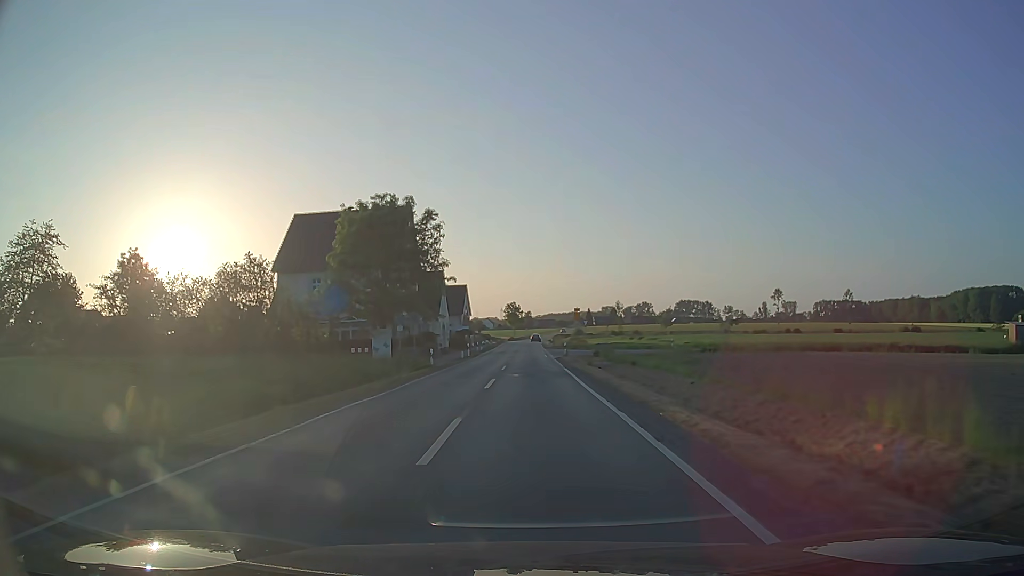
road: secondary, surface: asphalt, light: Day
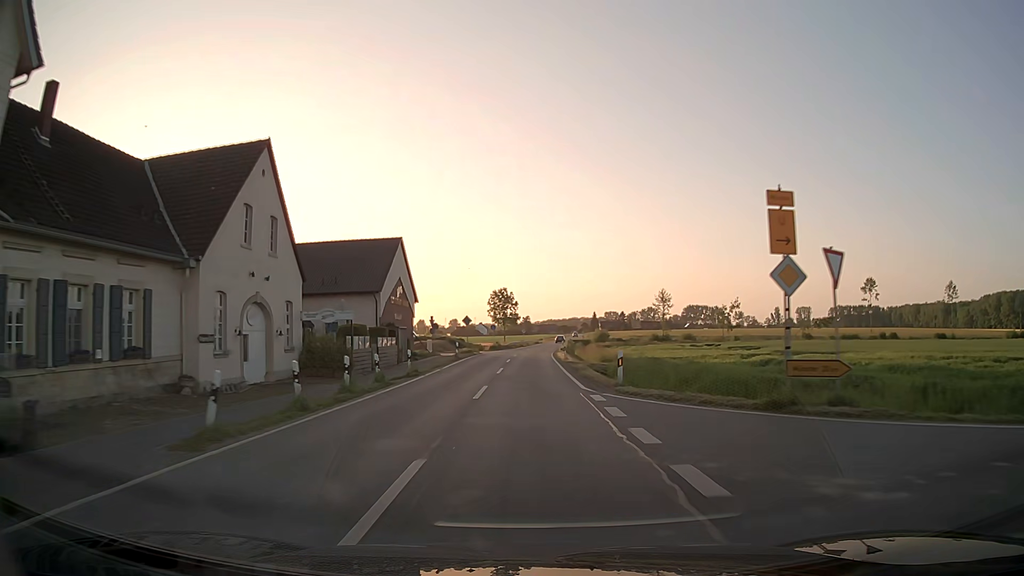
(+0.1, +58.0) m; 0°
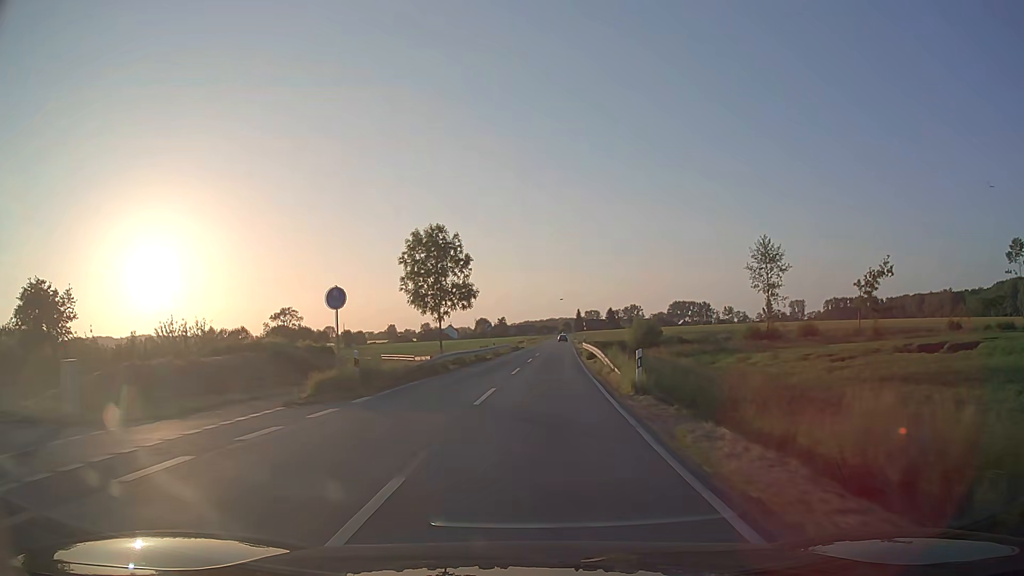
(+0.6, +57.7) m; +2°
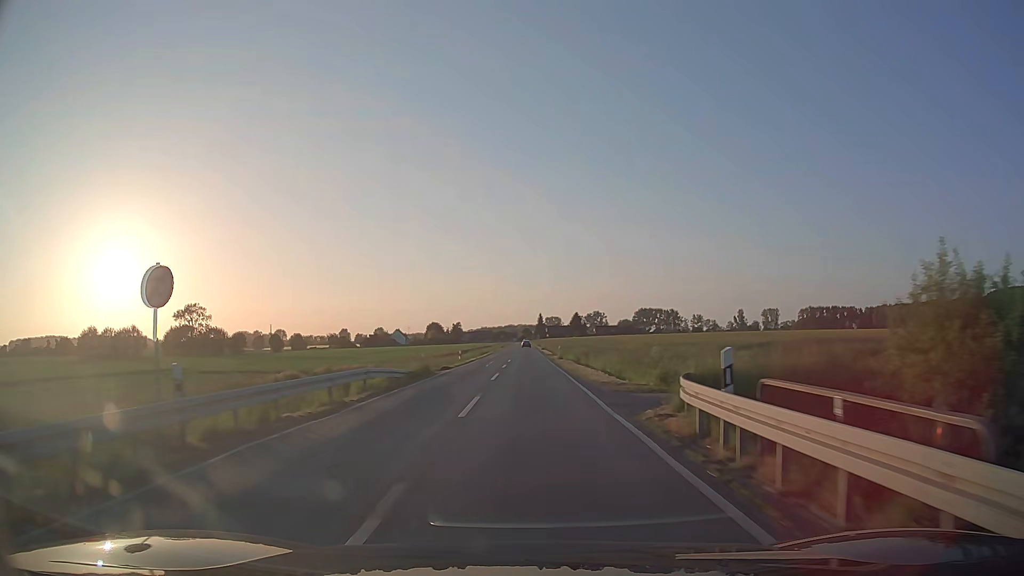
(+1.3, +45.8) m; +3°
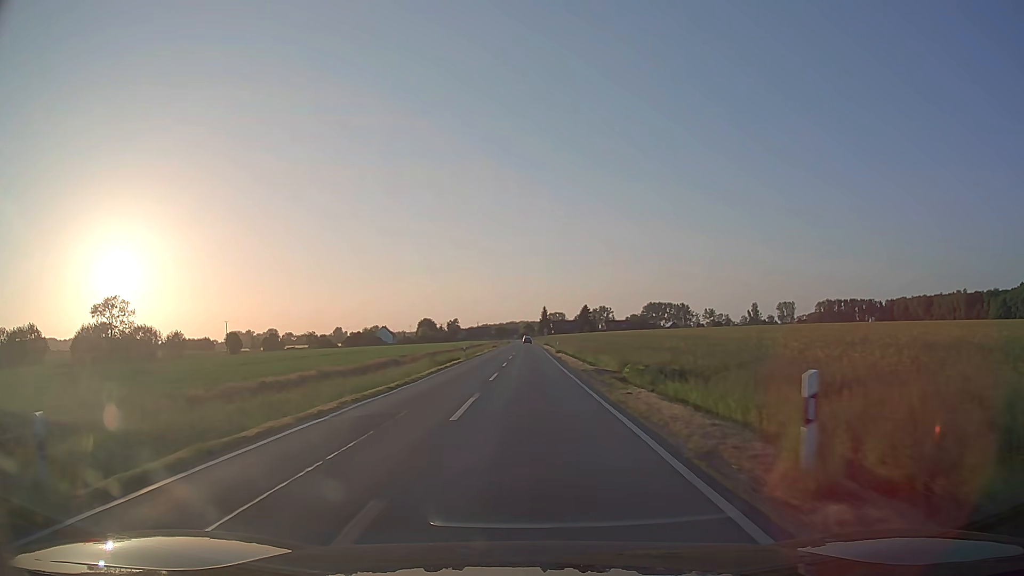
(-0.1, +45.7) m; 0°
